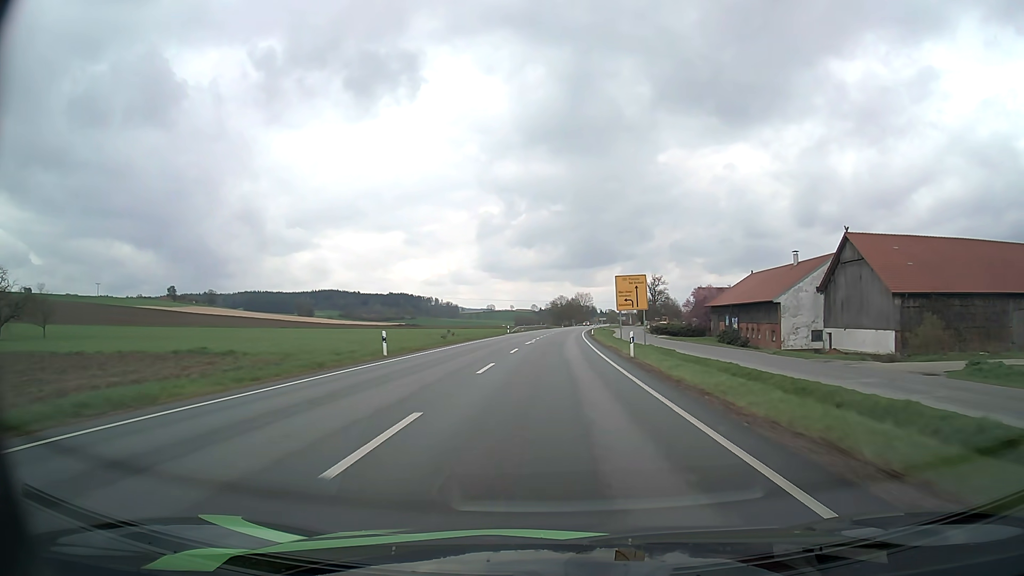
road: primary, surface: asphalt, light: Day
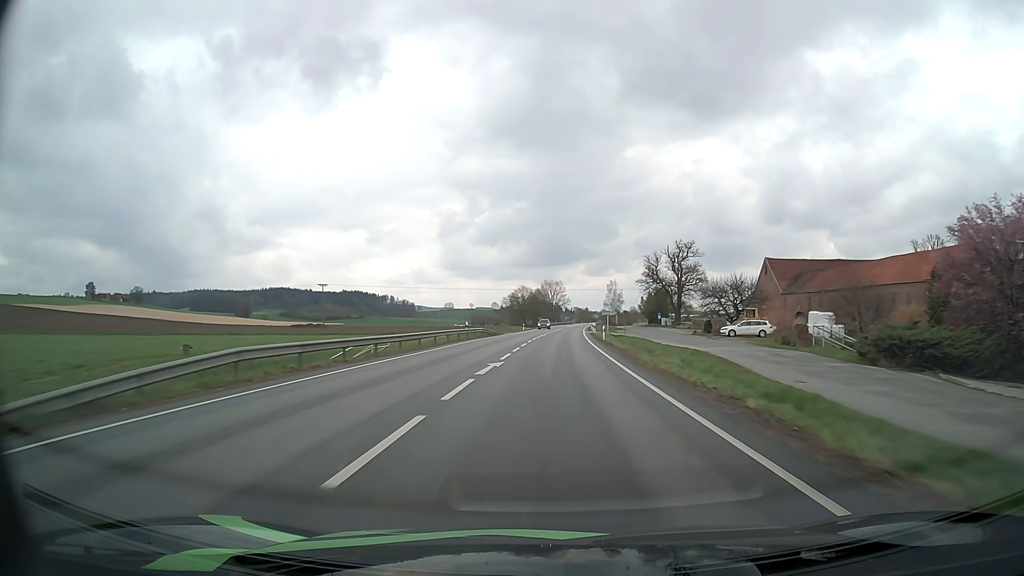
(+1.8, +79.1) m; +3°
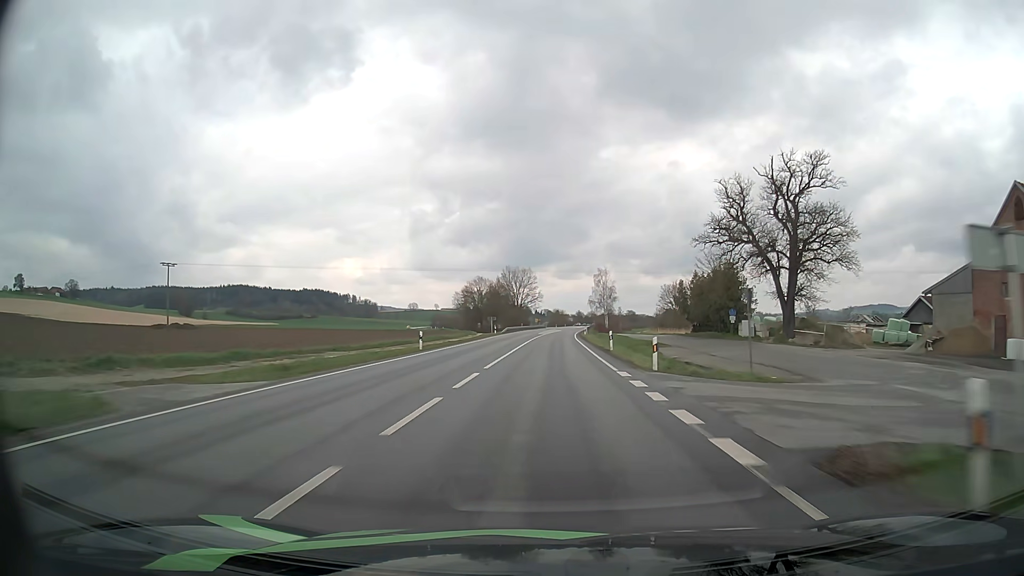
(+1.4, +63.4) m; +2°
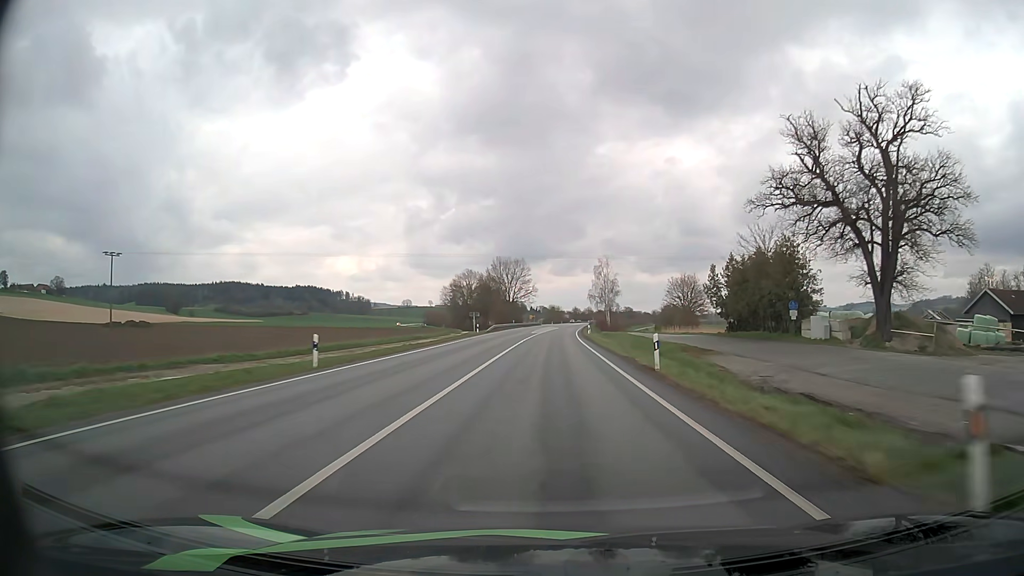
(+0.1, +15.9) m; 0°
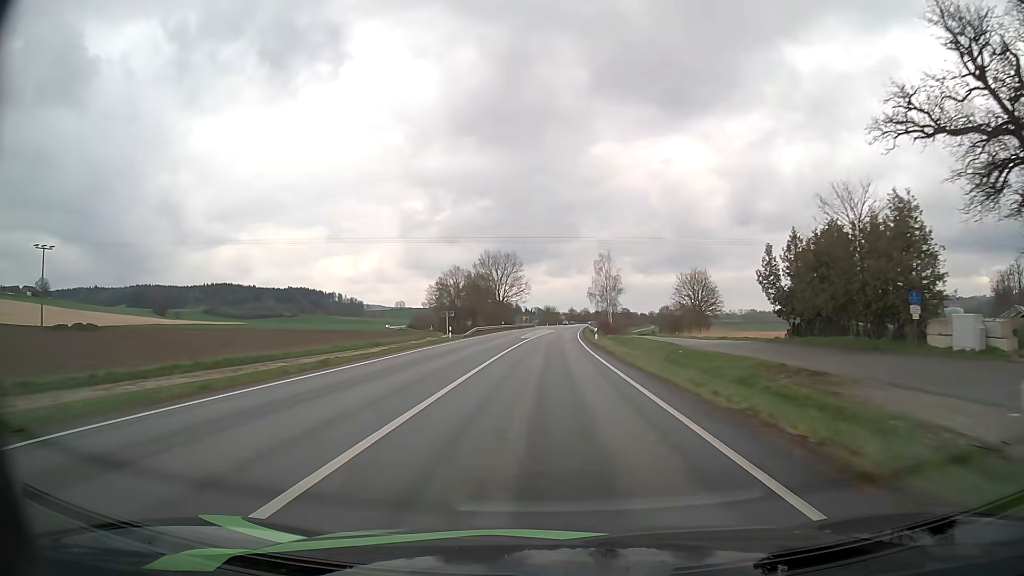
(+0.1, +15.9) m; 0°
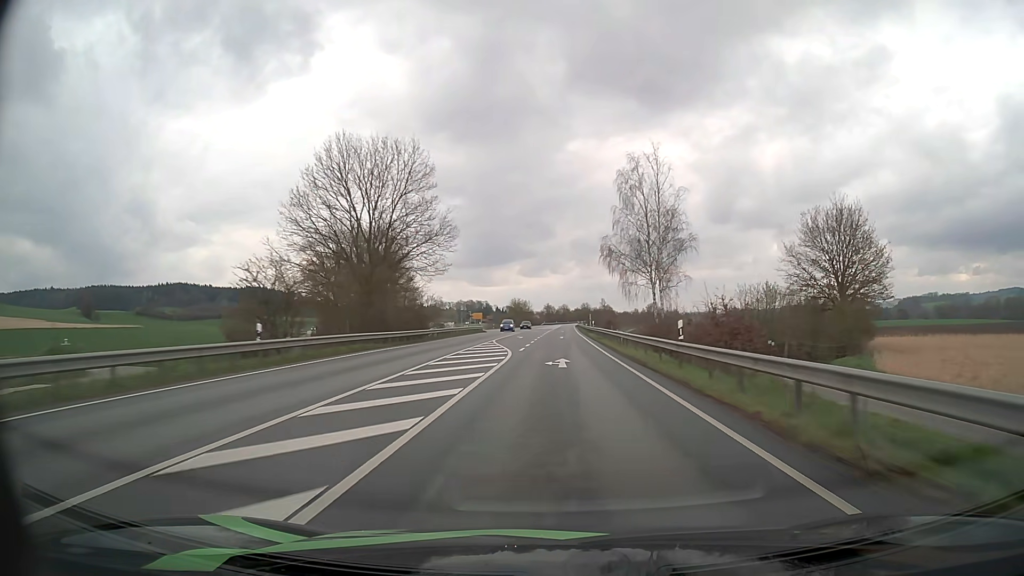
(+1.4, +79.2) m; +2°
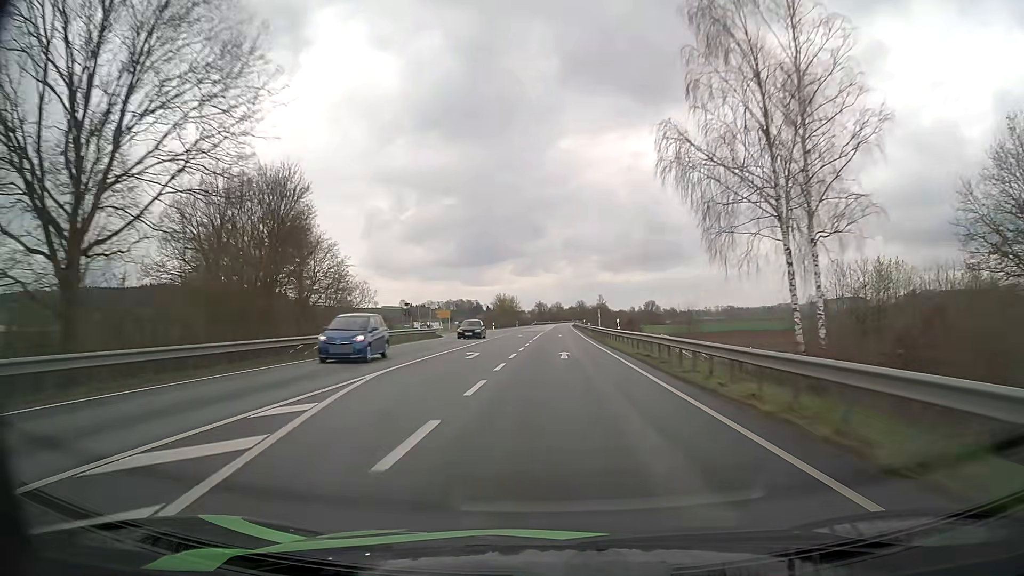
(+0.2, +31.7) m; +1°
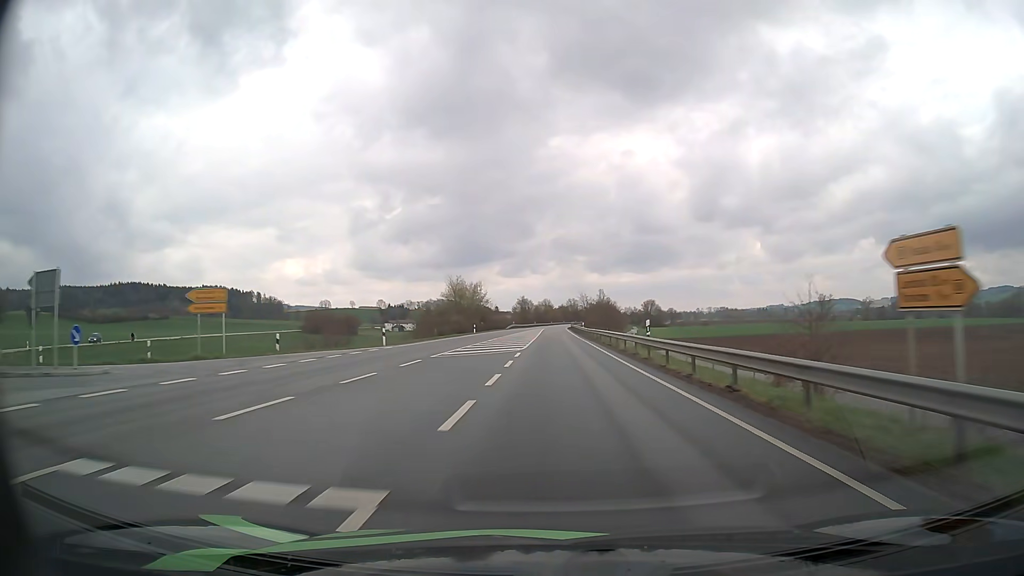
(+0.4, +63.4) m; +1°
(0, +10) (0, +20) (0, +30) (0, +40) (0, +50) (0, +60) (0, +70) (+1, +80) (+1, +90) (+1, +100) m
